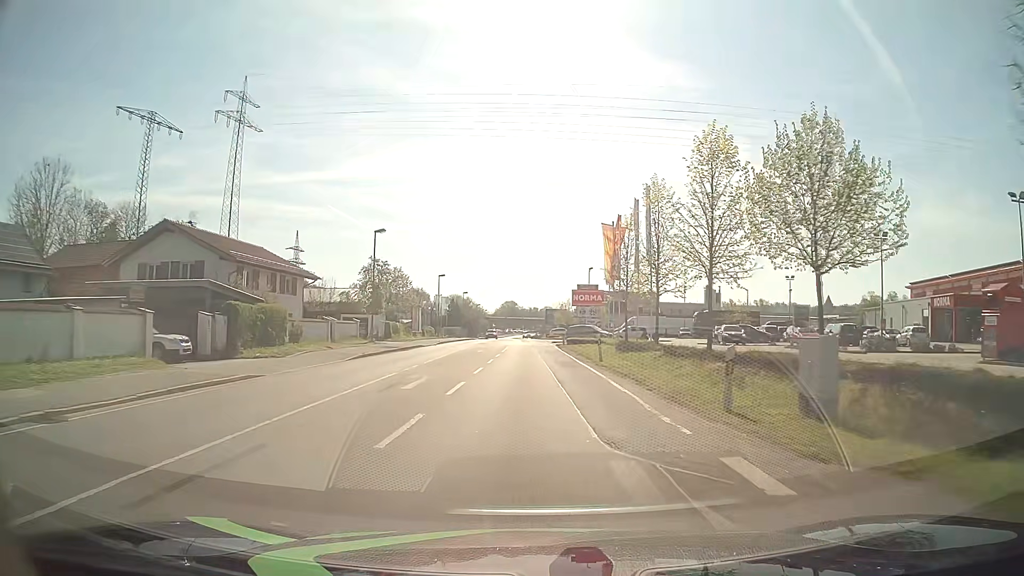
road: primary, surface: asphalt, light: Day
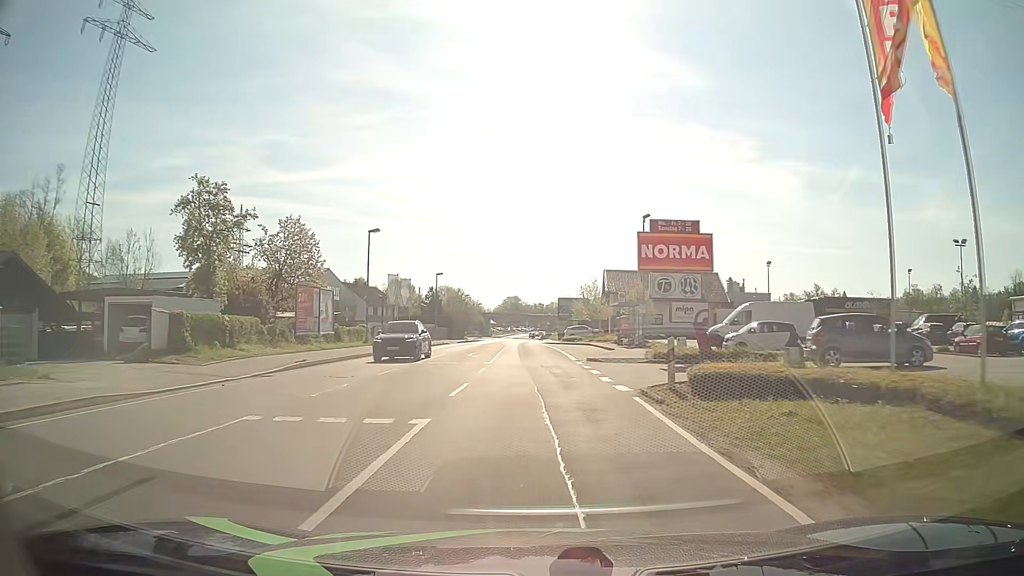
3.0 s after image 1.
(-0.1, +38.1) m; 0°
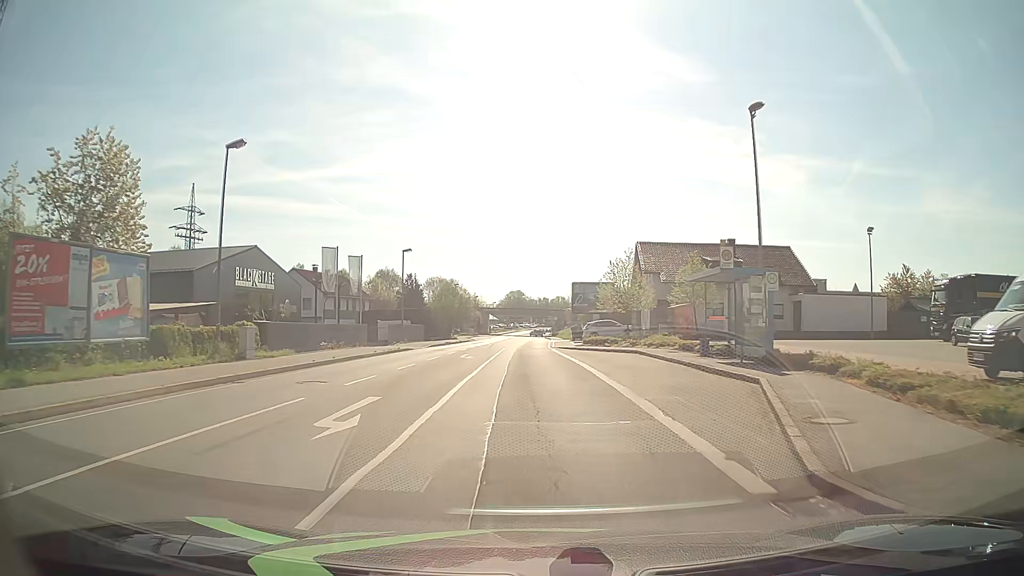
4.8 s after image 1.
(0.0, +22.9) m; -1°
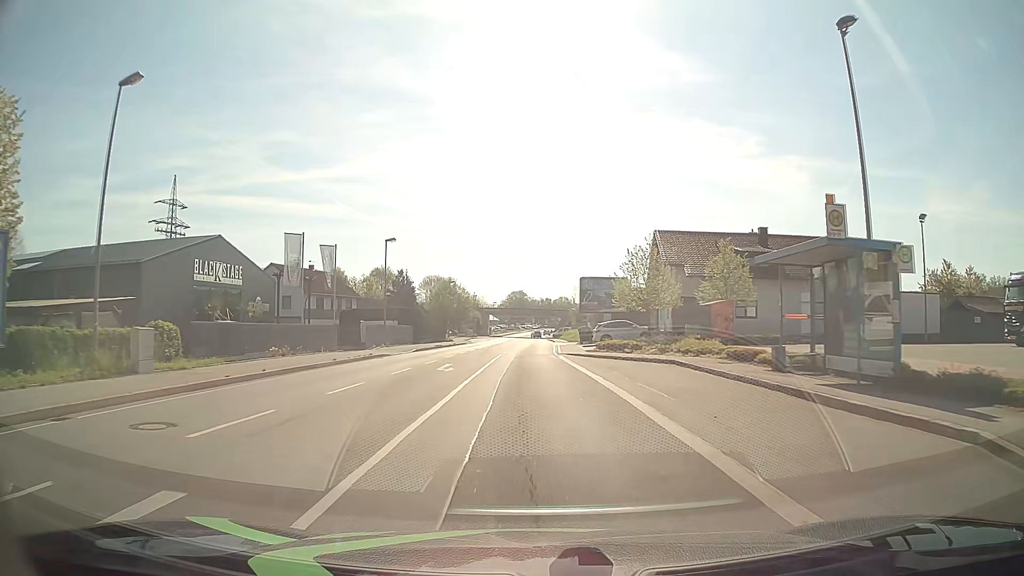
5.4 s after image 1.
(0.0, +7.7) m; 0°
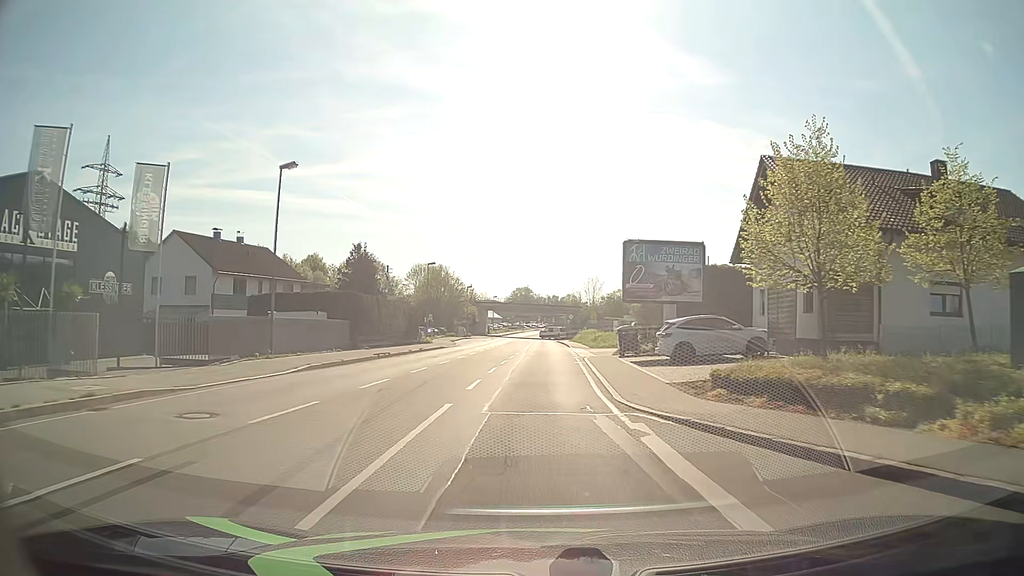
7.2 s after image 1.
(0.0, +23.0) m; 0°
(0, +10) (0, +20) (0, +30) (0, +40) (+1, +50) (+1, +60) (+1, +70) (+1, +80) (+1, +90) (+1, +100) m
